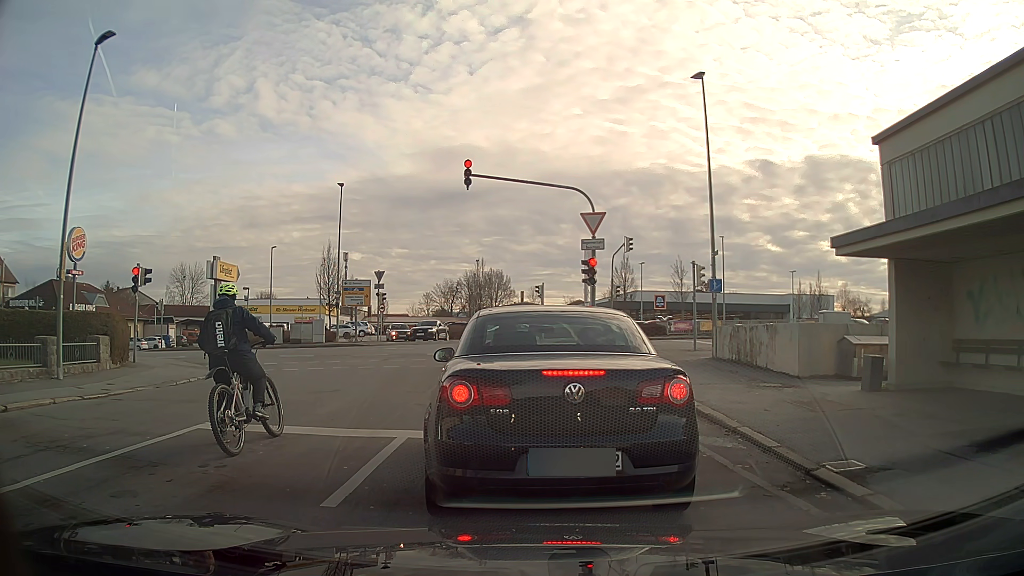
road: residential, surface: asphalt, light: Day
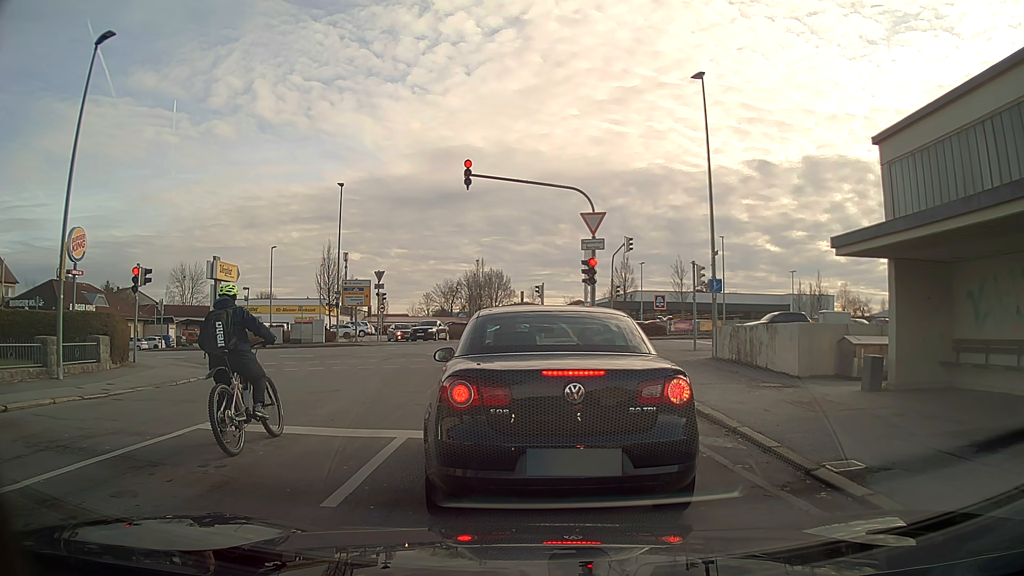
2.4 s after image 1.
(0.0, 0.0) m; 0°
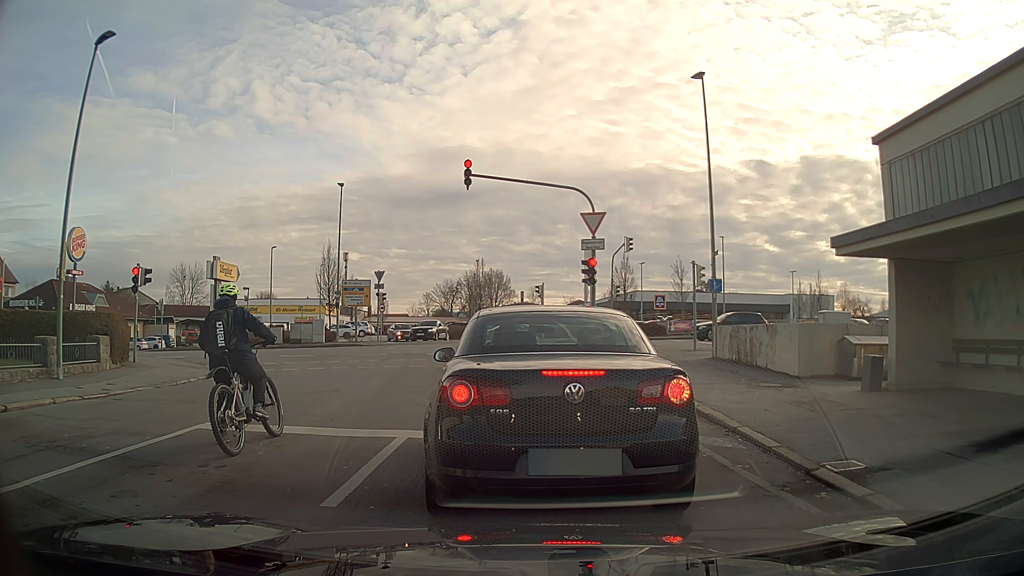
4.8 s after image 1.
(0.0, 0.0) m; 0°
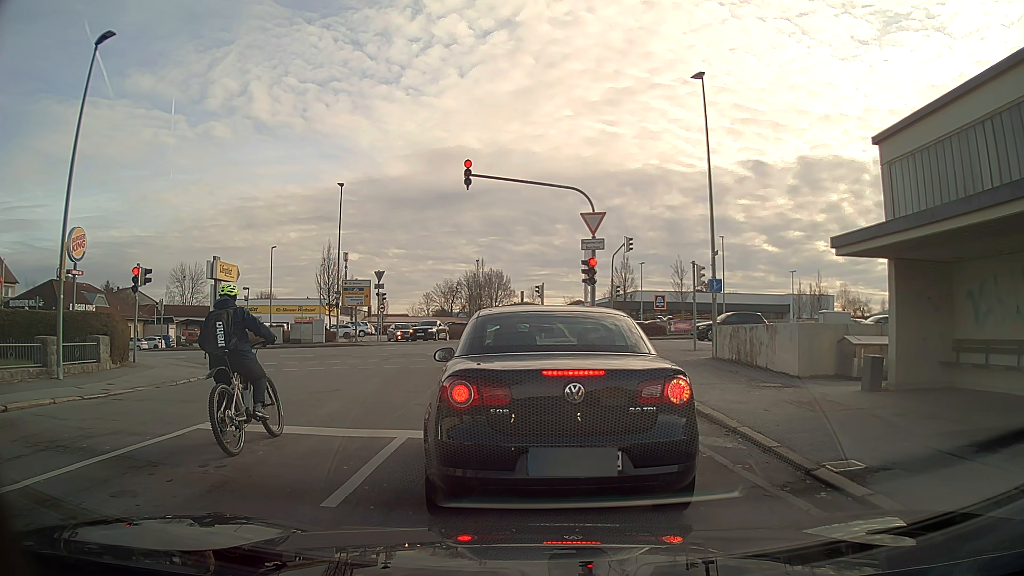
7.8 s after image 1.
(0.0, 0.0) m; 0°
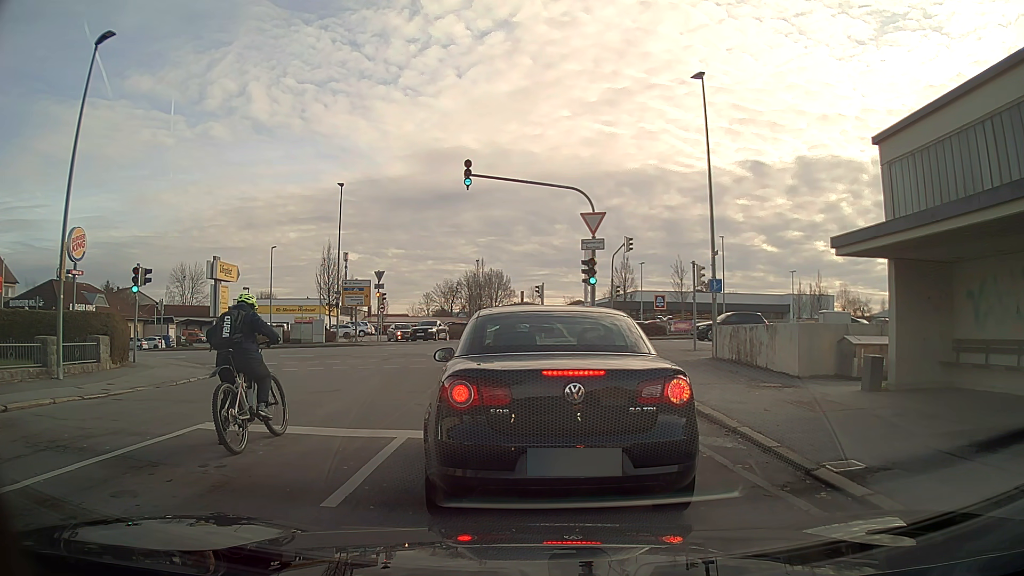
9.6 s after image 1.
(0.0, 0.0) m; 0°
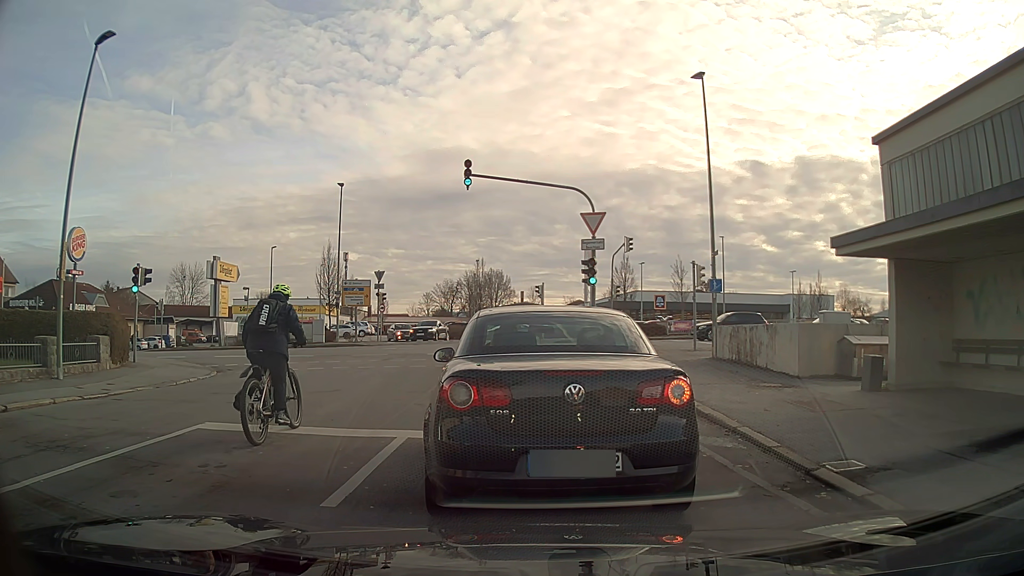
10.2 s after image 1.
(0.0, 0.0) m; 0°
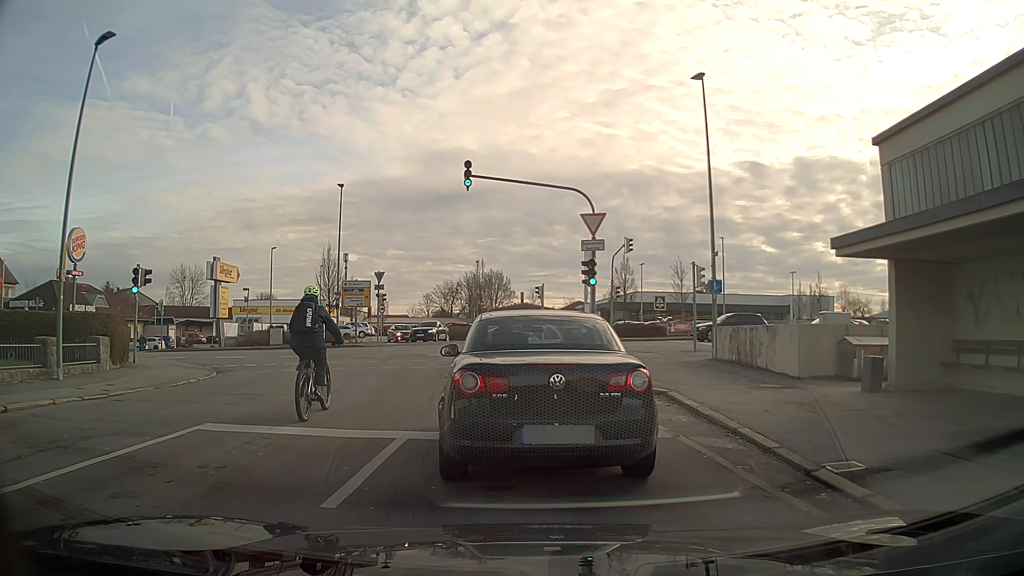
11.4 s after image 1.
(0.0, 0.0) m; 0°
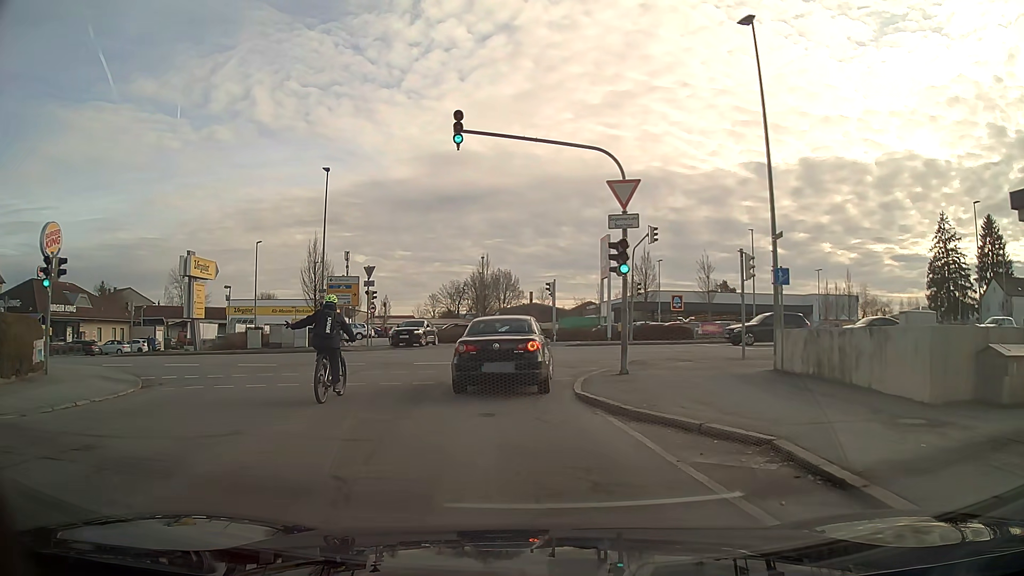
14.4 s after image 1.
(-0.1, +5.5) m; -1°
(-1, +10) (+1, +20) (+8, +26) (+18, +27) (+28, +28) (+38, +28) (+48, +29) (+58, +29) (+68, +29) (+78, +28) m
